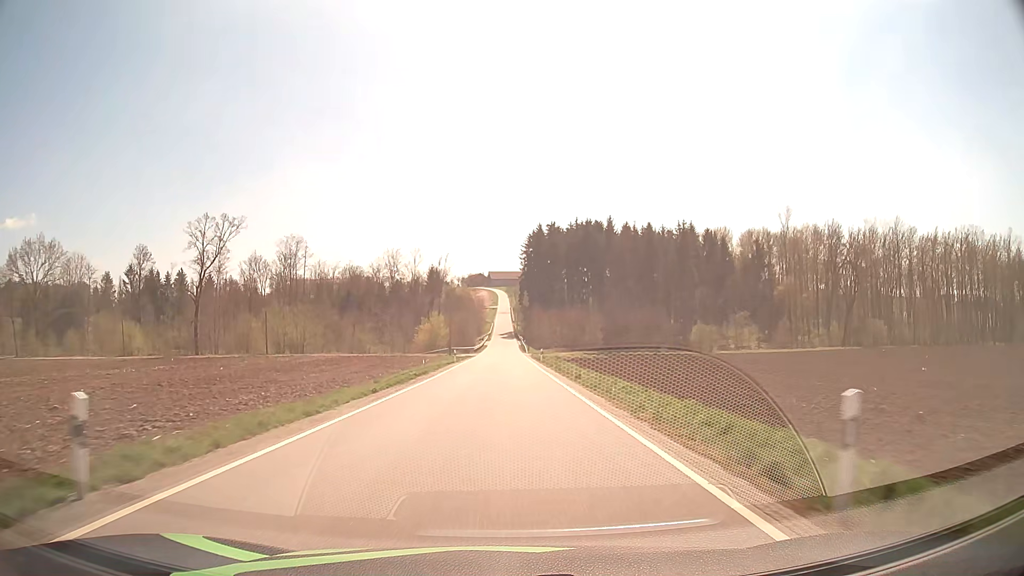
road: tertiary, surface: asphalt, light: Day
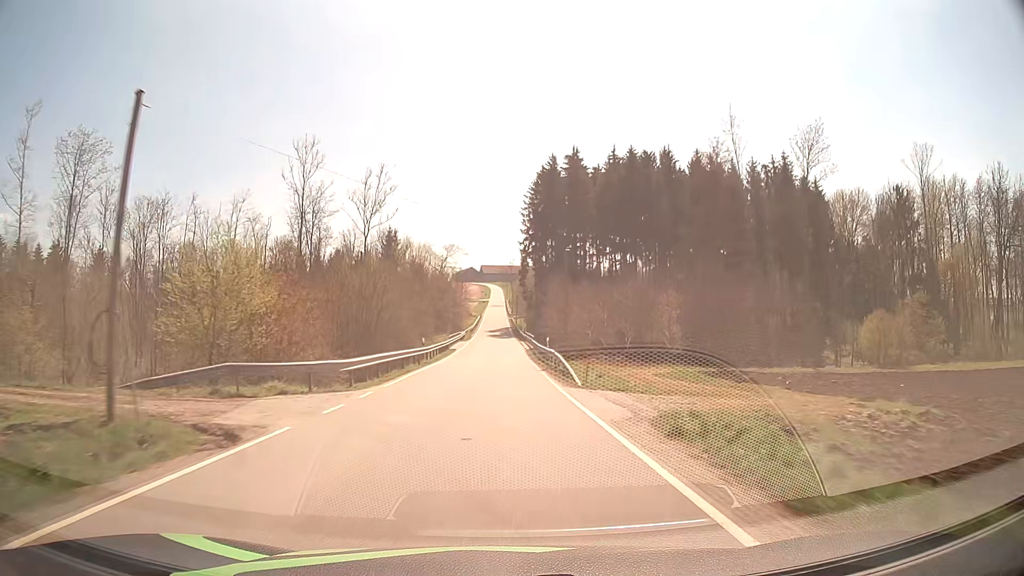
(+0.1, +64.5) m; 0°
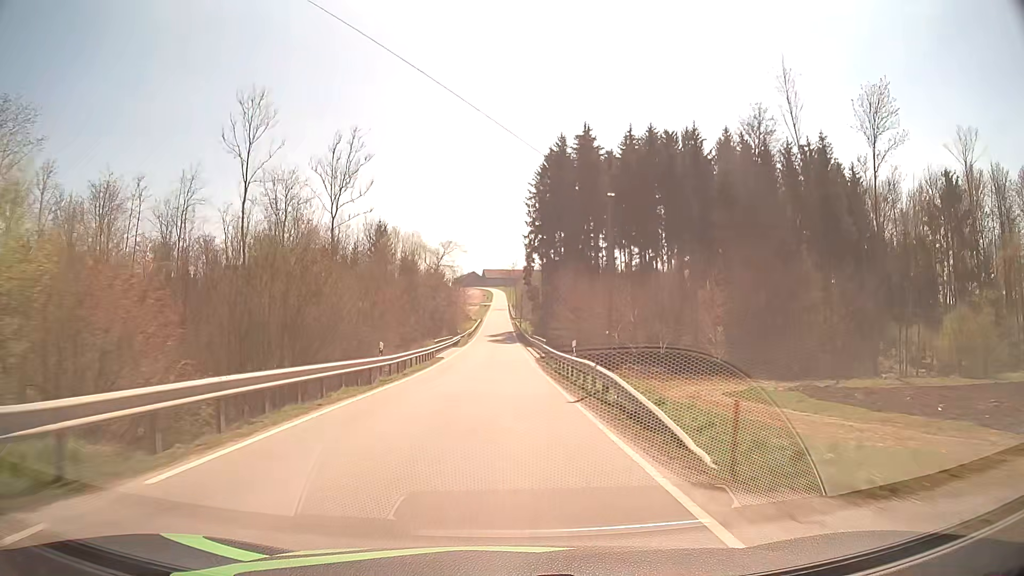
(0.0, +13.1) m; 0°
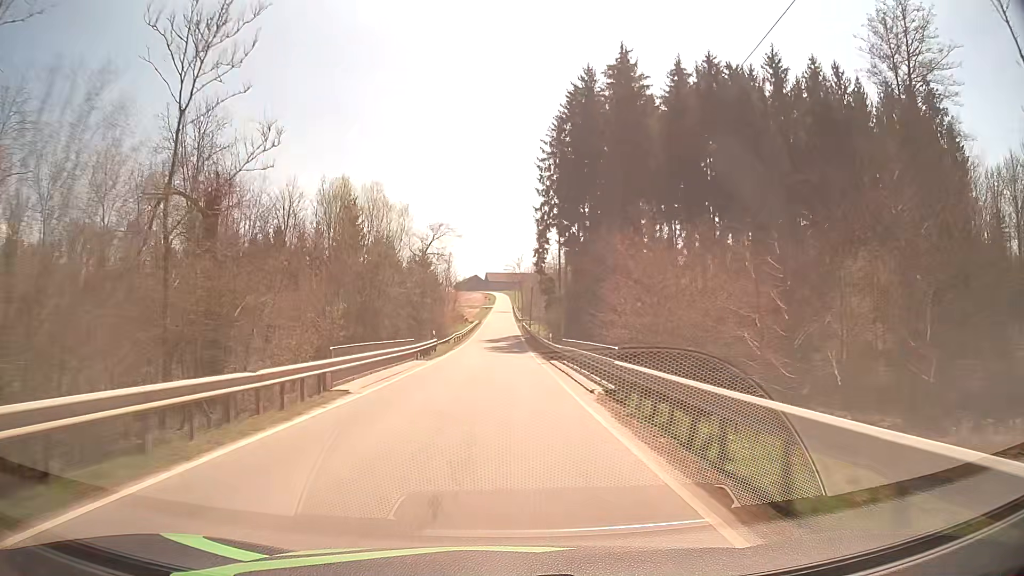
(-0.2, +26.4) m; 0°
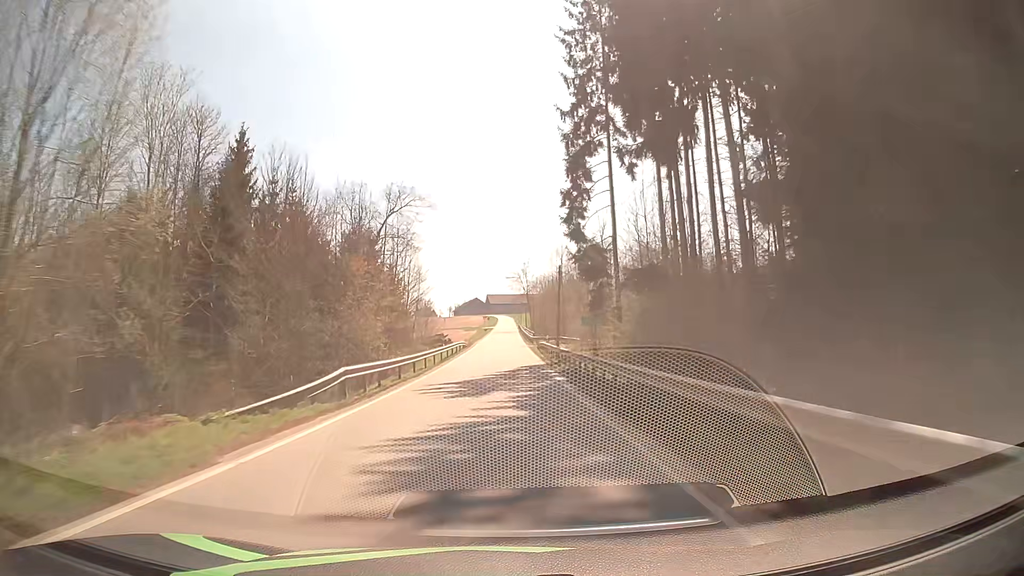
(0.0, +39.5) m; 0°
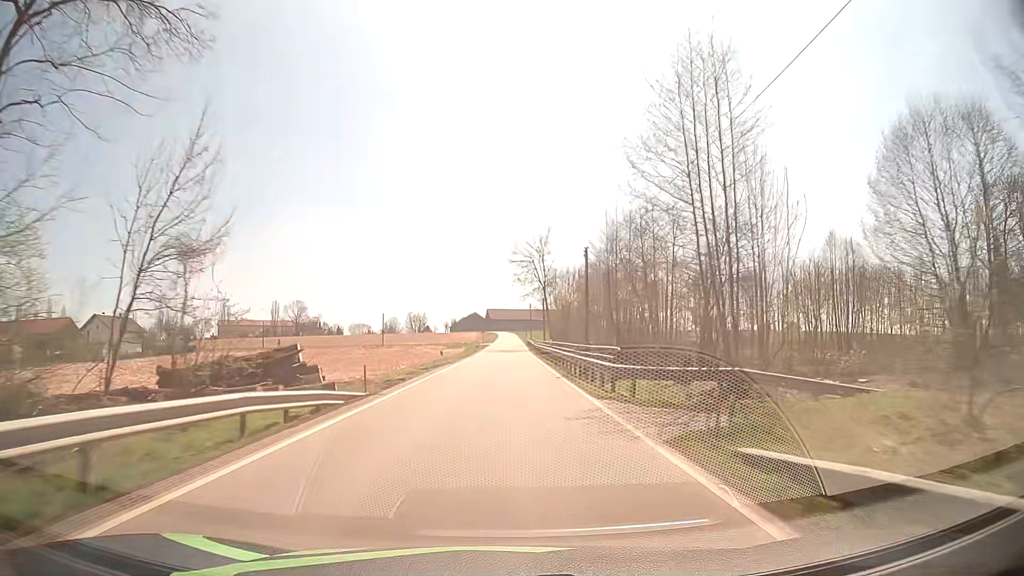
(0.0, +52.0) m; 0°
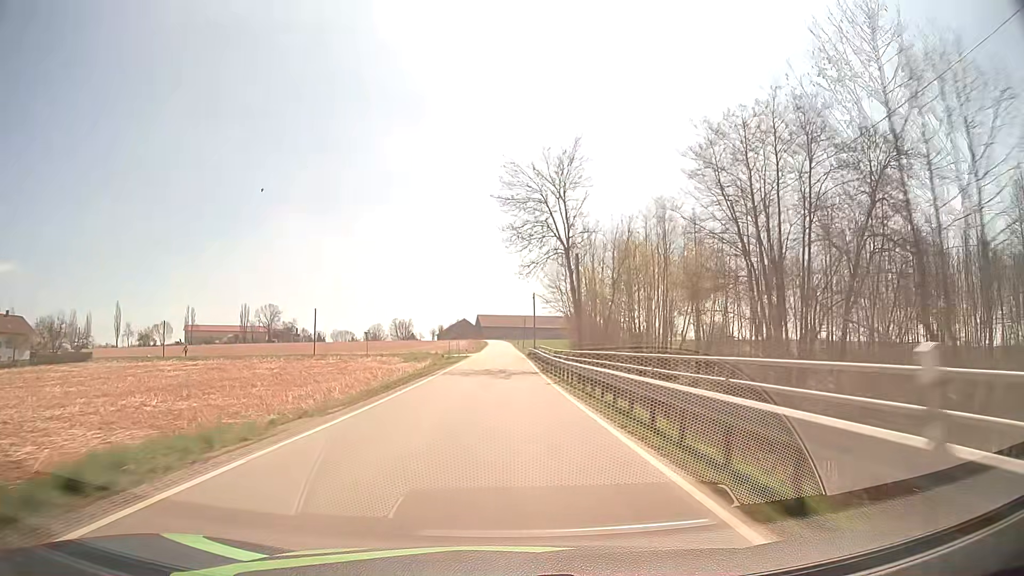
(+0.2, +38.8) m; 0°
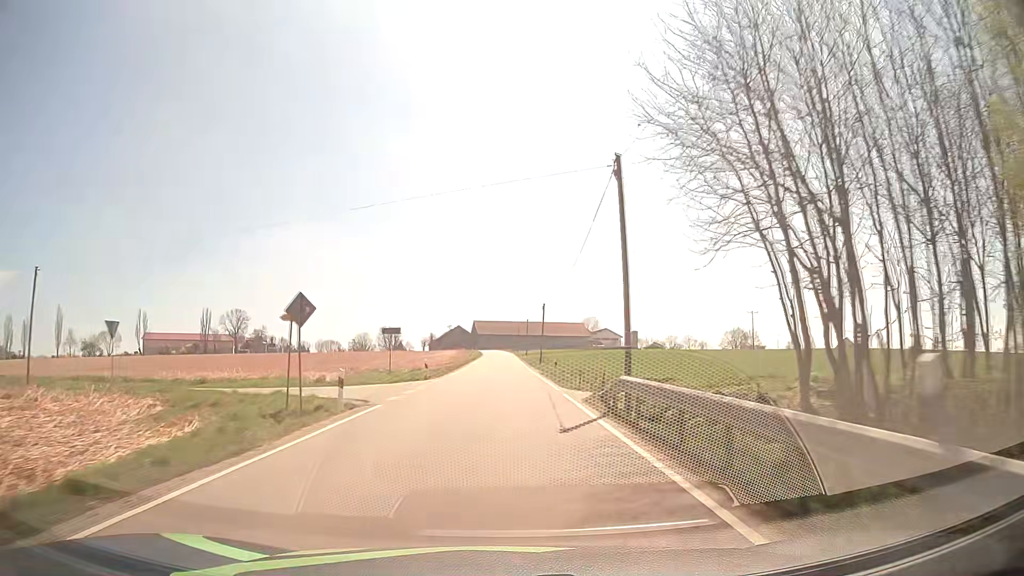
(0.0, +52.6) m; 0°
(0, +10) (0, +20) (0, +30) (0, +40) (0, +50) (0, +60) (0, +70) (0, +80) (0, +90) (0, +100) m
